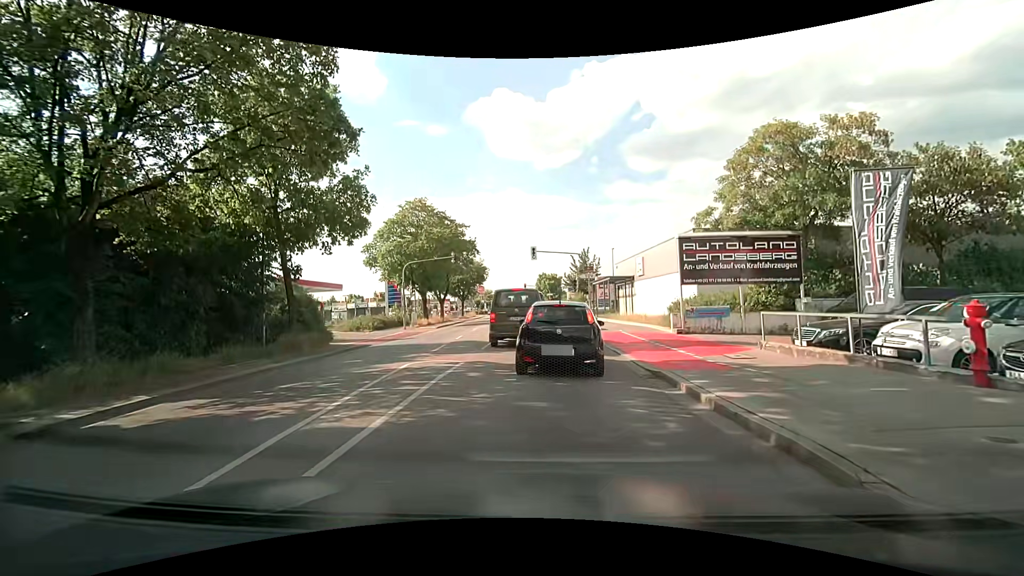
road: secondary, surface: asphalt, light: Day
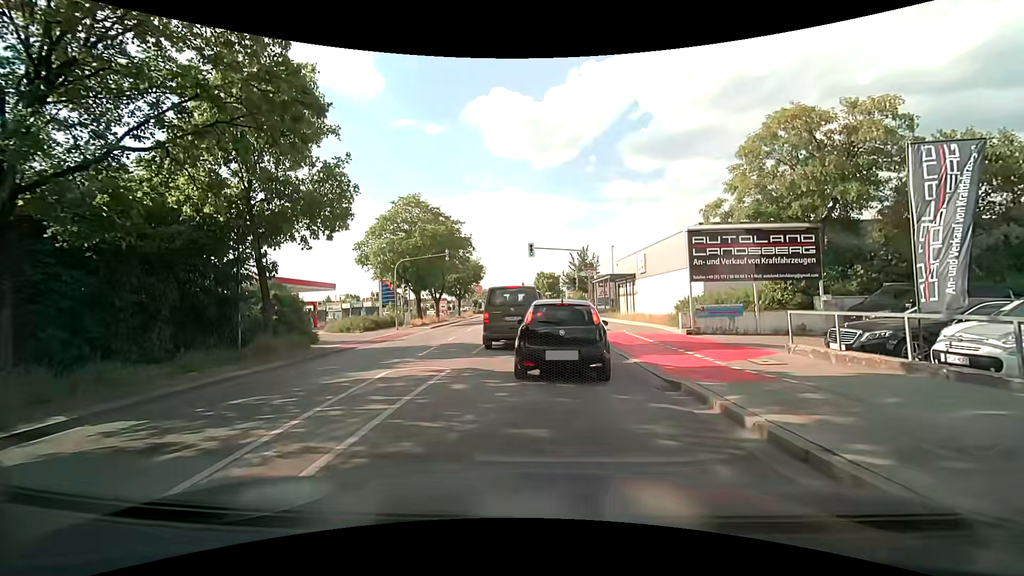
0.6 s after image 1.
(0.0, +1.6) m; +1°
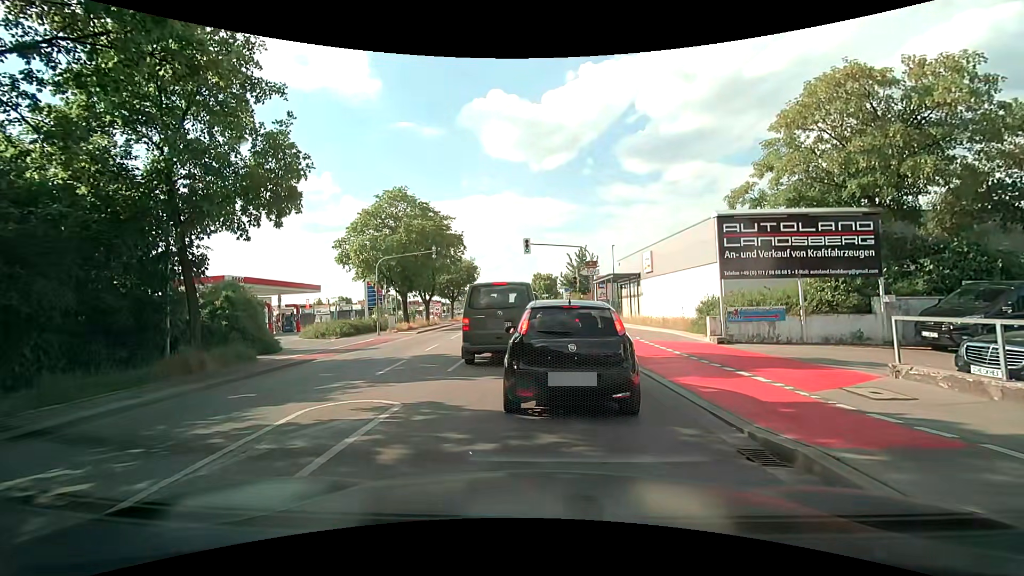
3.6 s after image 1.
(0.0, +3.4) m; +2°
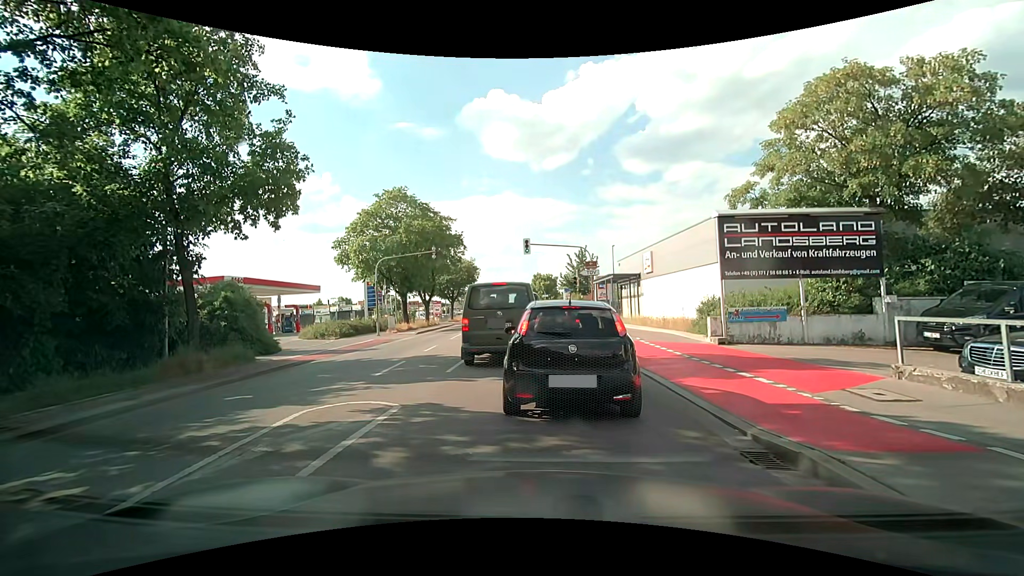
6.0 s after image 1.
(0.0, +0.1) m; 0°
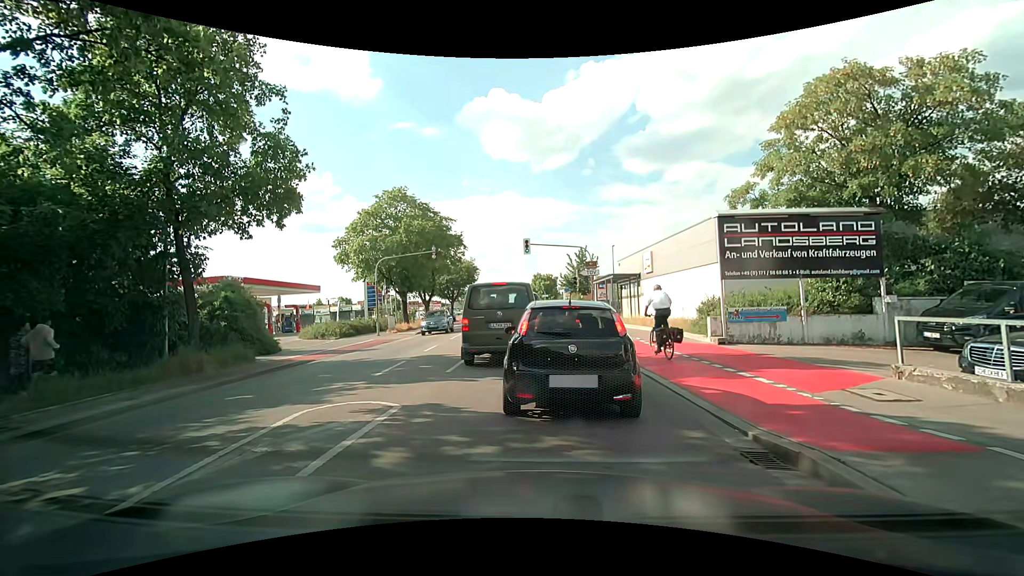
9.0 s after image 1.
(0.0, 0.0) m; 0°
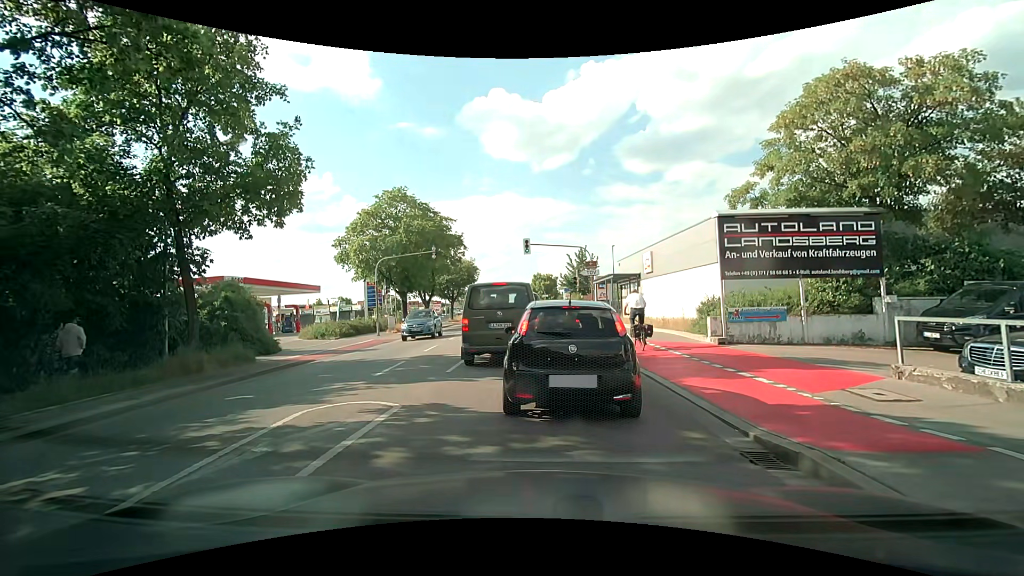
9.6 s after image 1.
(0.0, 0.0) m; 0°
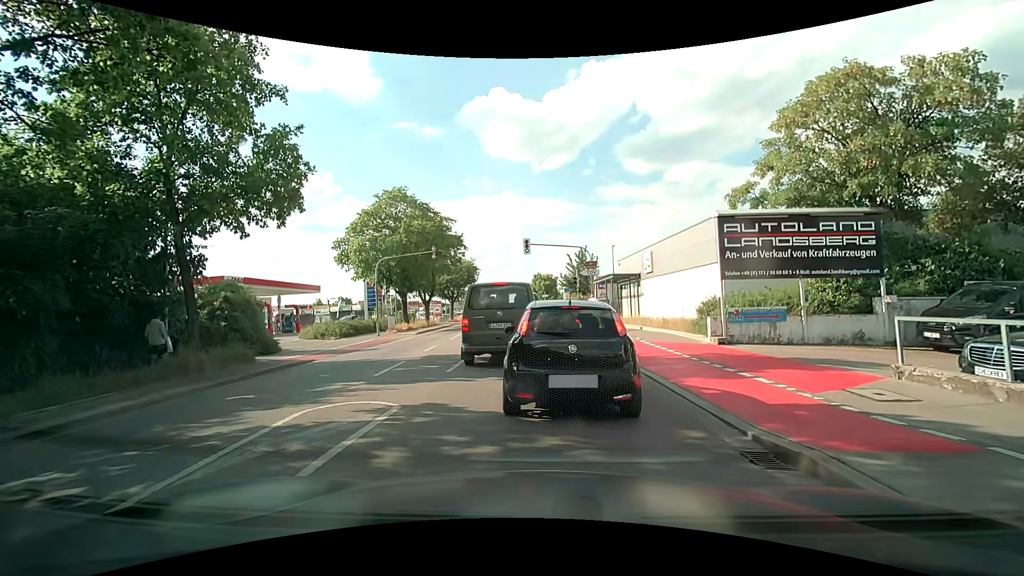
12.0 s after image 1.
(0.0, 0.0) m; 0°
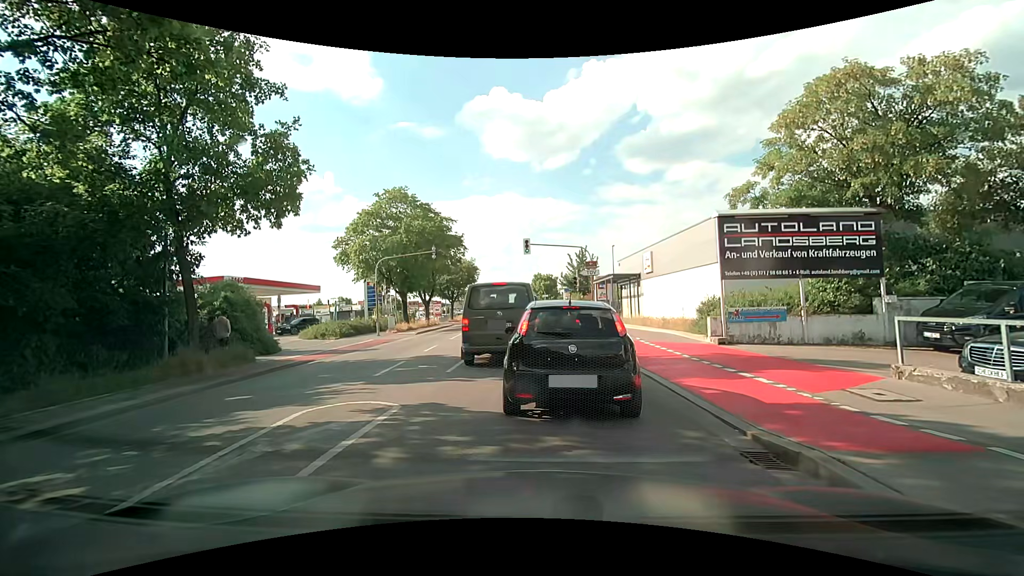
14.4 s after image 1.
(0.0, 0.0) m; 0°
(0, +10) (-1, +20) (-1, +30) (-2, +40) (-2, +50) (-3, +60) (-3, +70) (-4, +80) (-5, +90) (-6, +100) m
